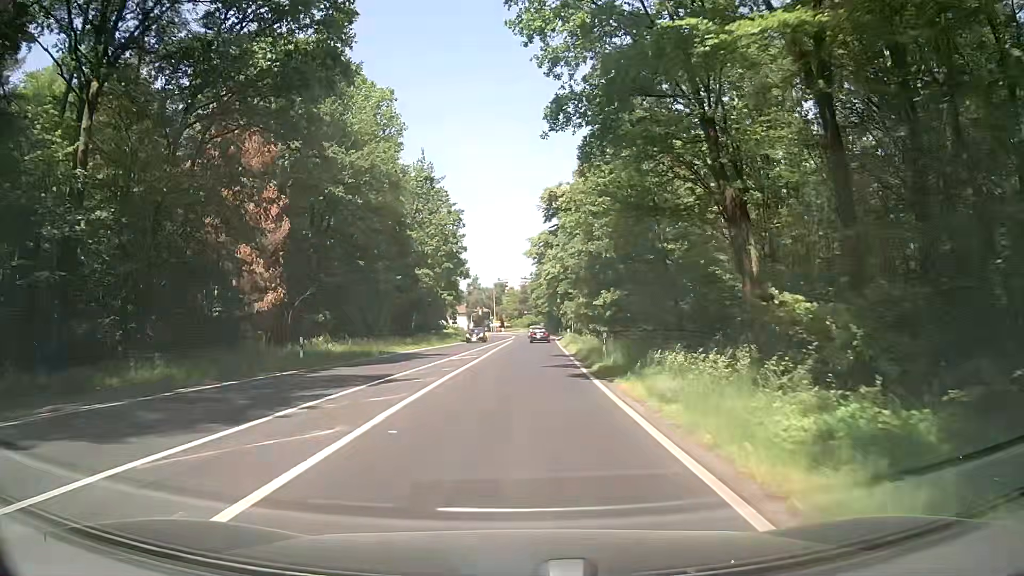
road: secondary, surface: asphalt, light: Day
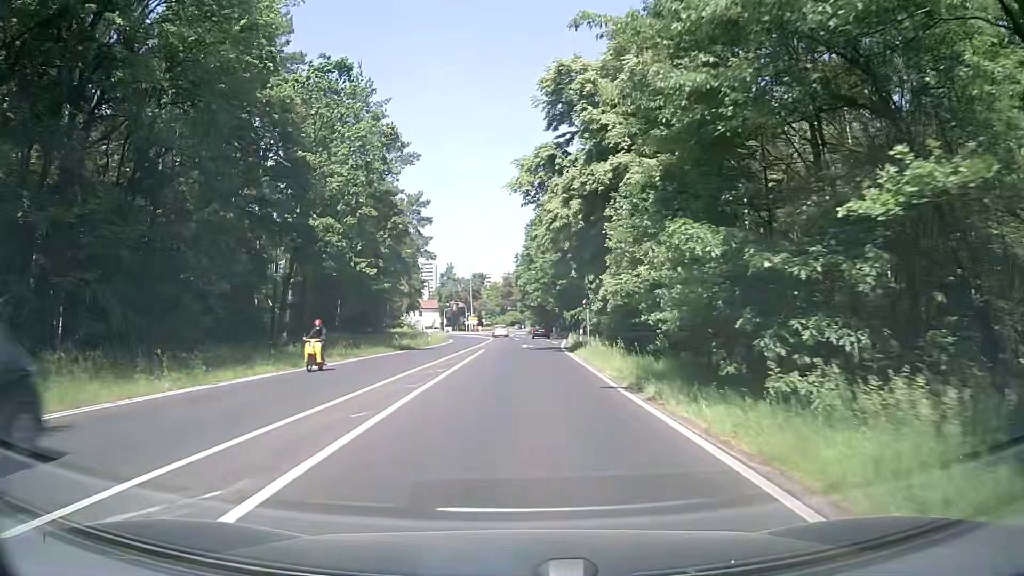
(+0.4, +31.4) m; +1°
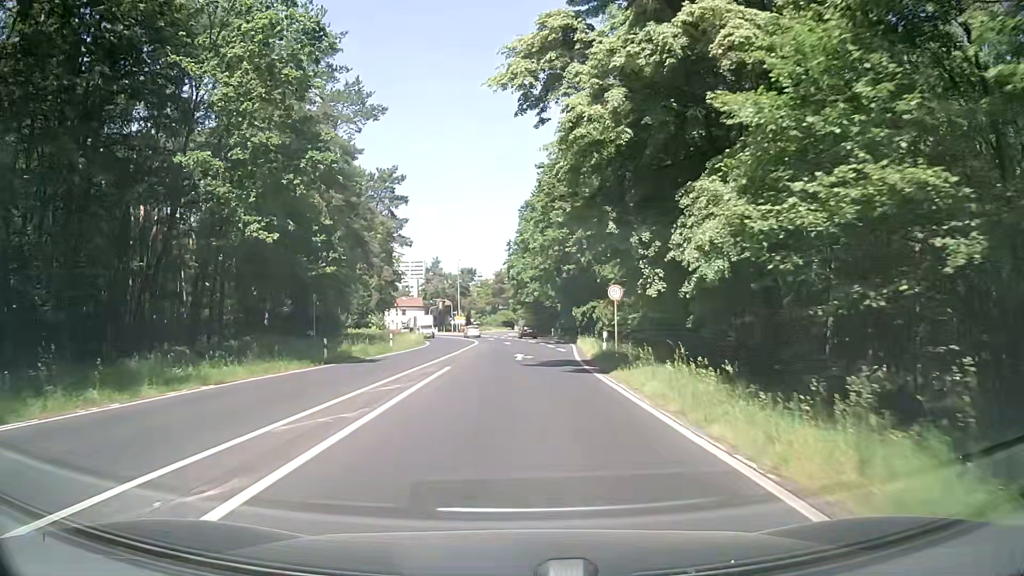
(+0.1, +15.3) m; +1°
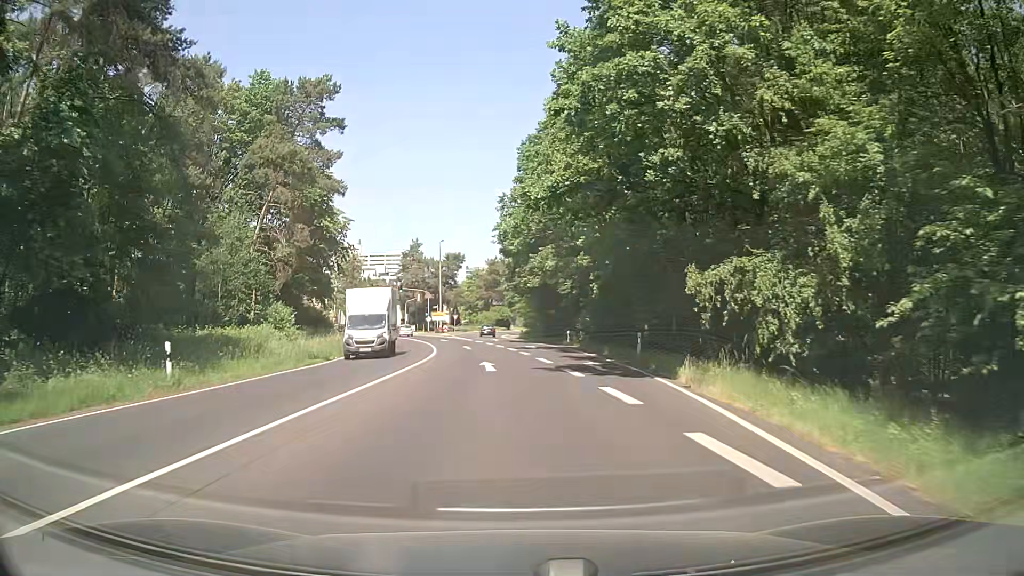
(+0.1, +29.3) m; 0°
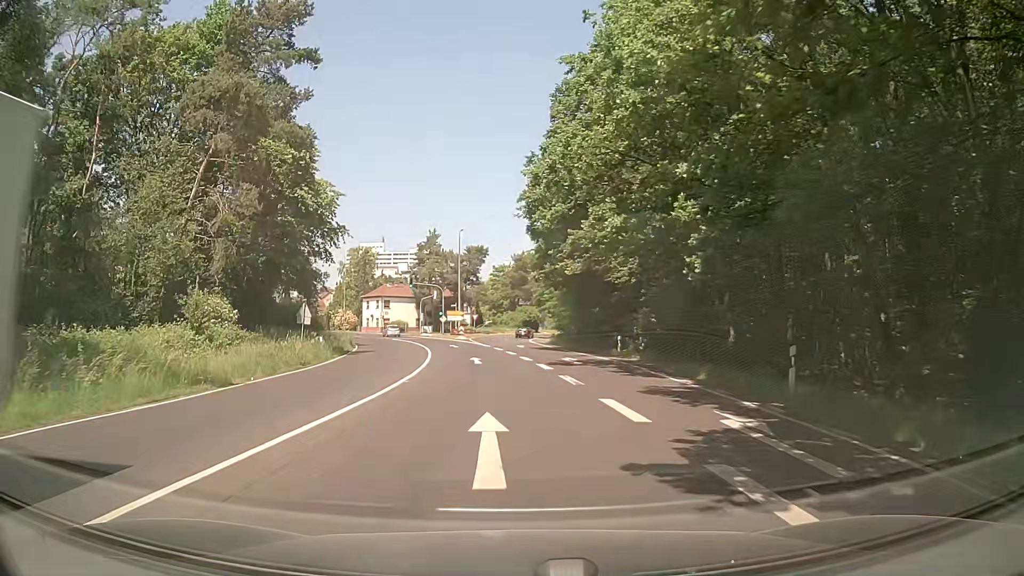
(-0.2, +13.7) m; -2°
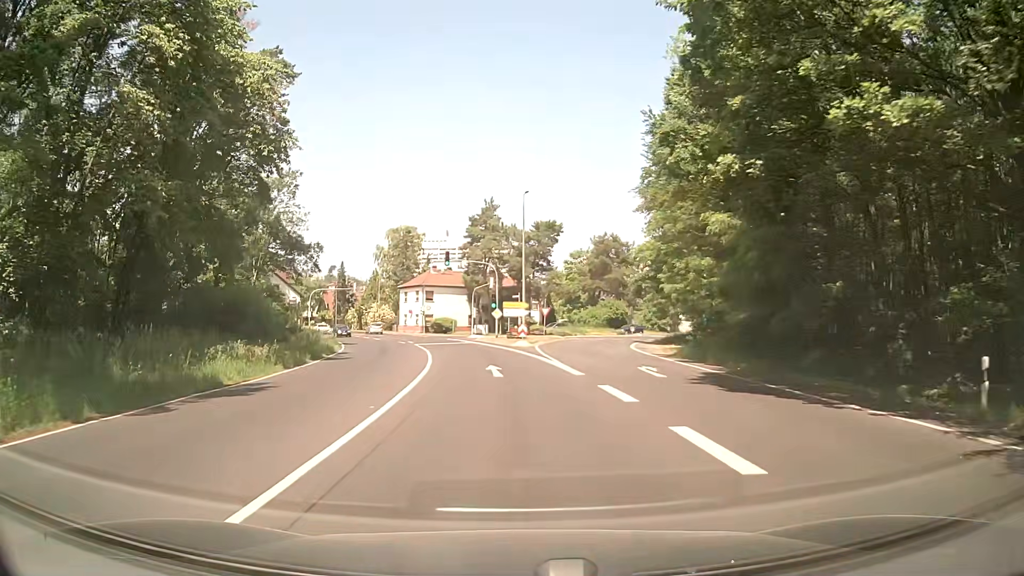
(-1.5, +27.3) m; -6°
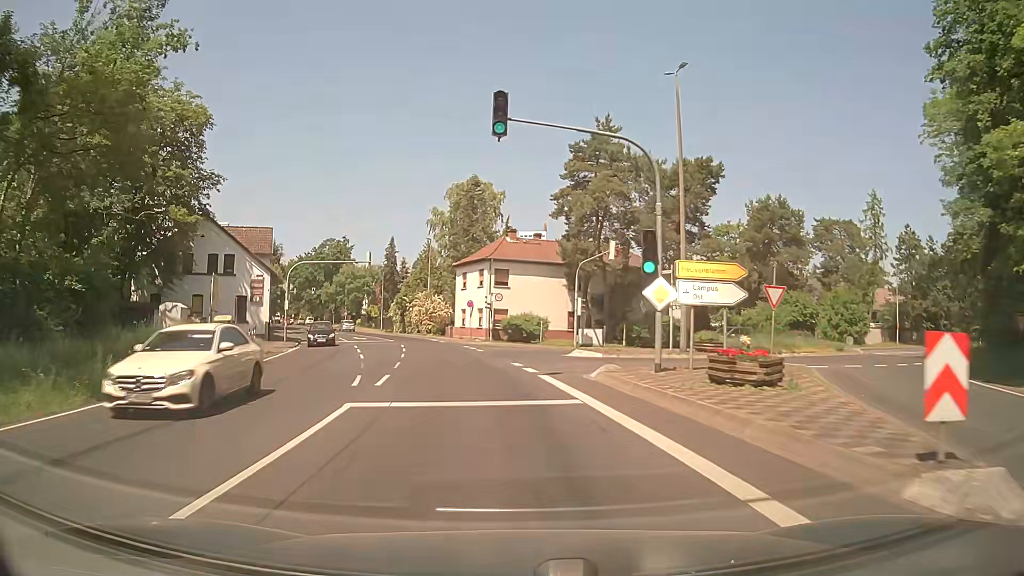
(-2.4, +36.4) m; -9°
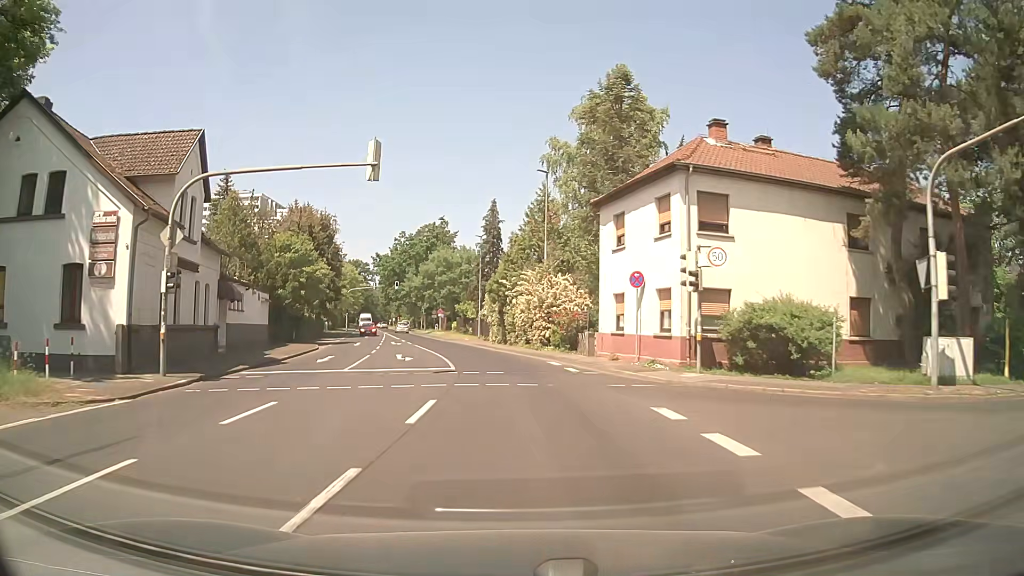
(-3.0, +30.0) m; -11°
(0, +10) (-1, +20) (-2, +30) (-4, +40) (-6, +49) (-9, +59) (-11, +69) (-13, +79) (-16, +88) (-18, +98) m
